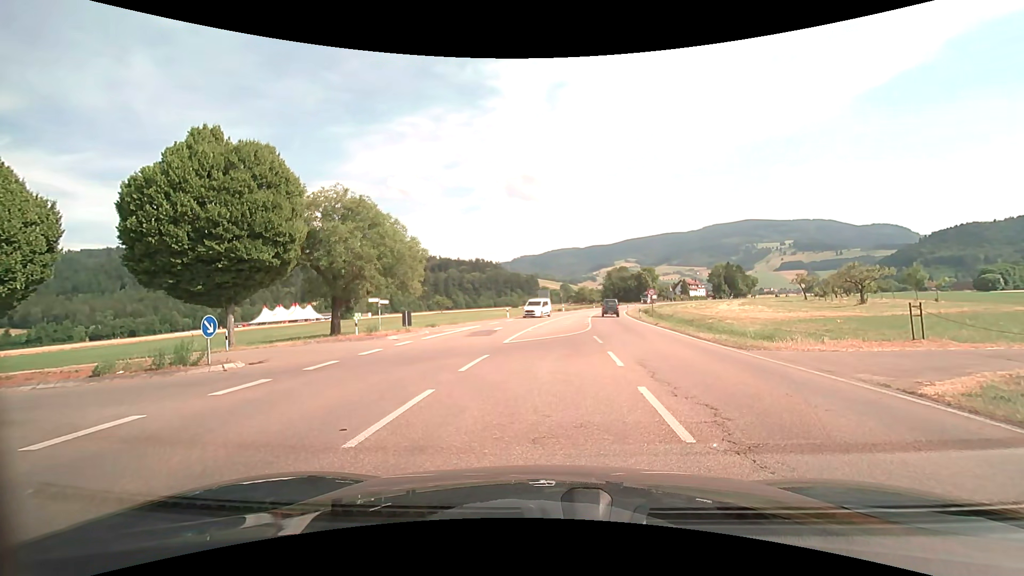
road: secondary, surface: asphalt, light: Day
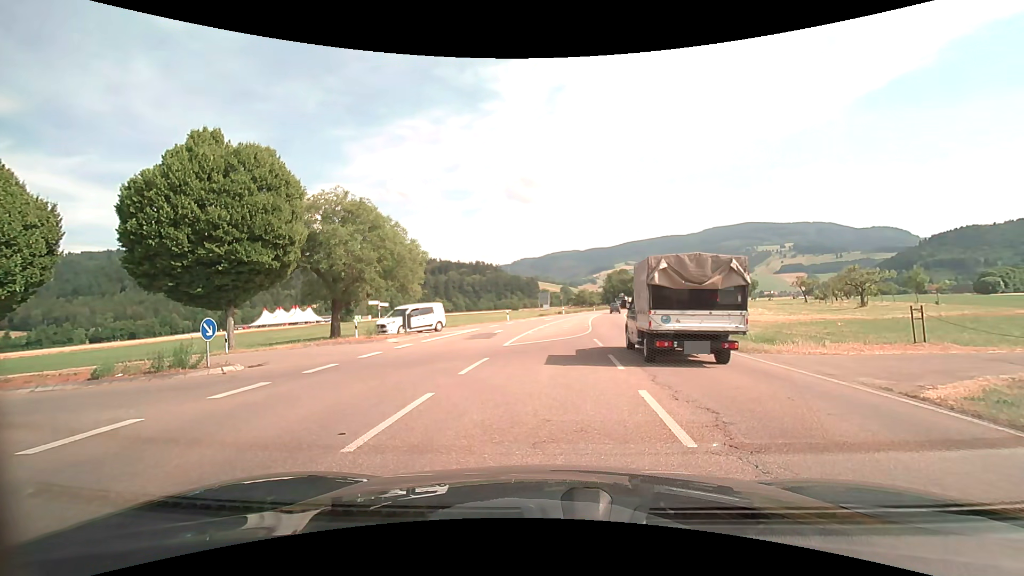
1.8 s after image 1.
(0.0, +0.2) m; 0°
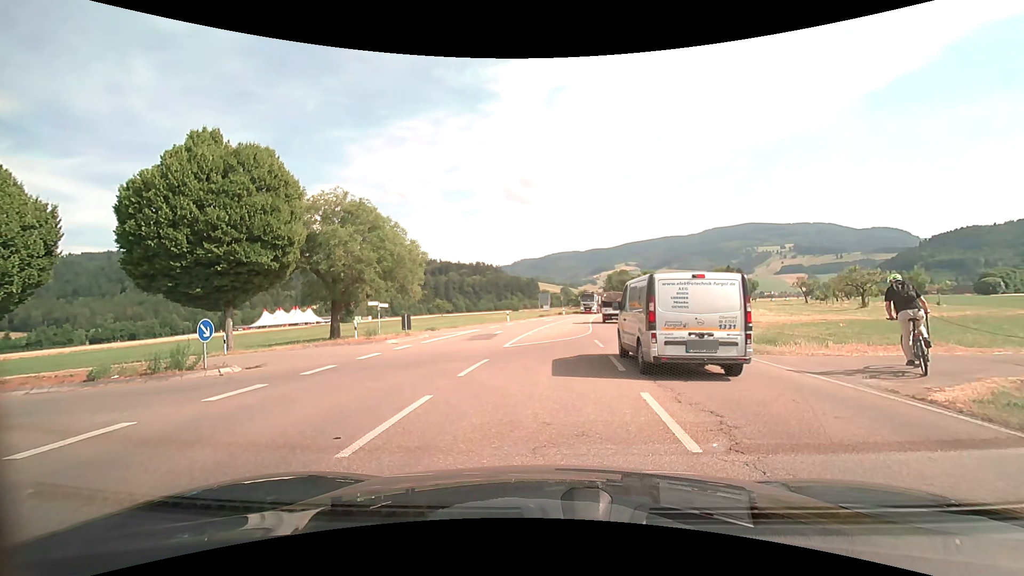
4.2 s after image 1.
(0.0, +0.1) m; 0°
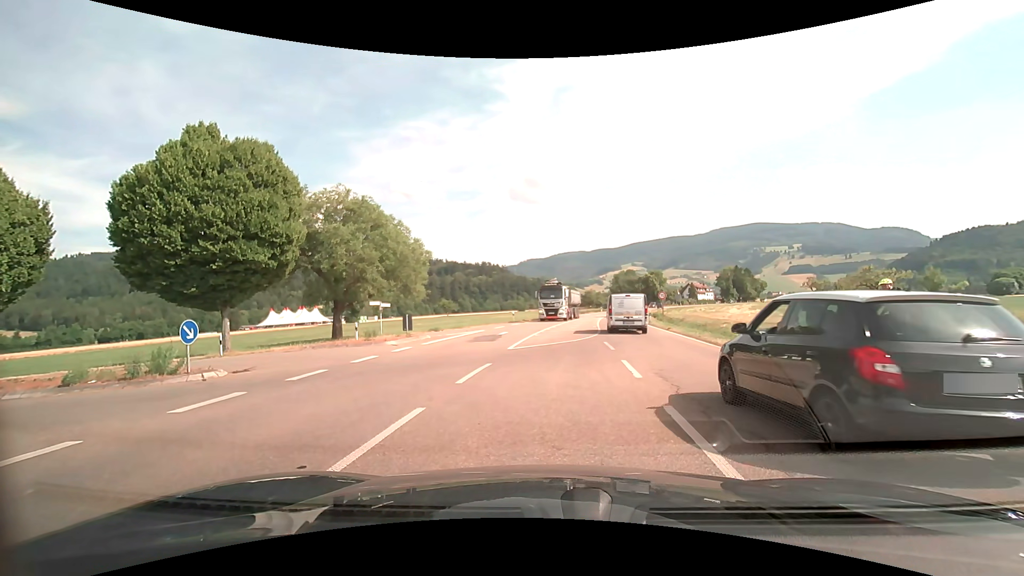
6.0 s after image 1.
(0.0, +1.0) m; 0°
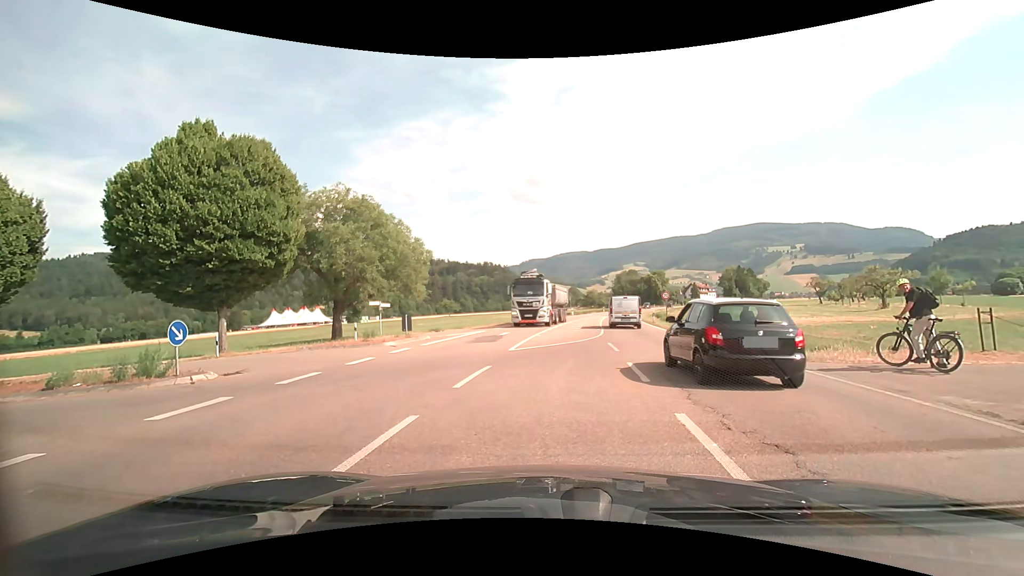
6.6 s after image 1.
(0.0, +0.5) m; 0°
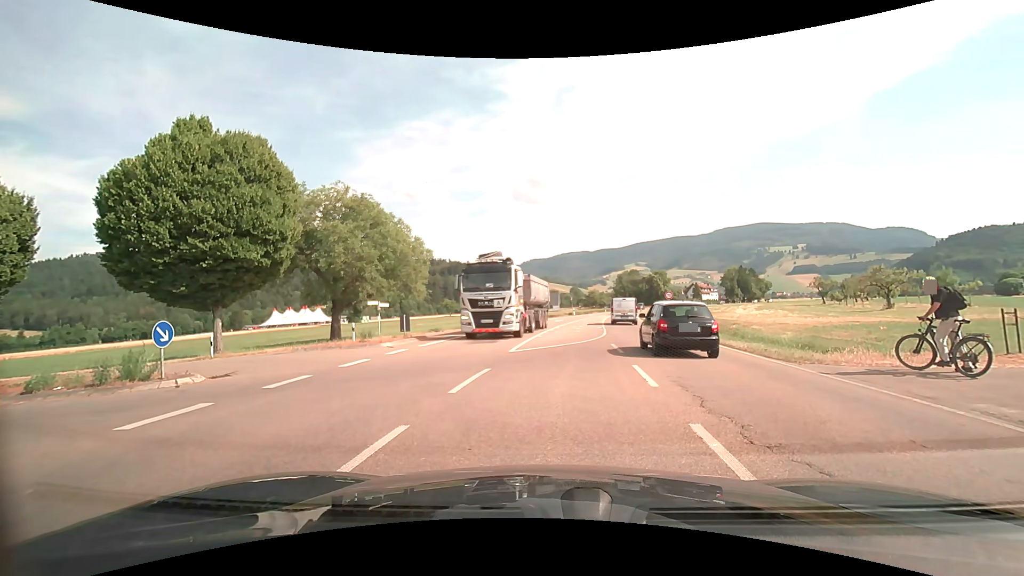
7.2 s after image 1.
(0.0, +0.5) m; 0°
